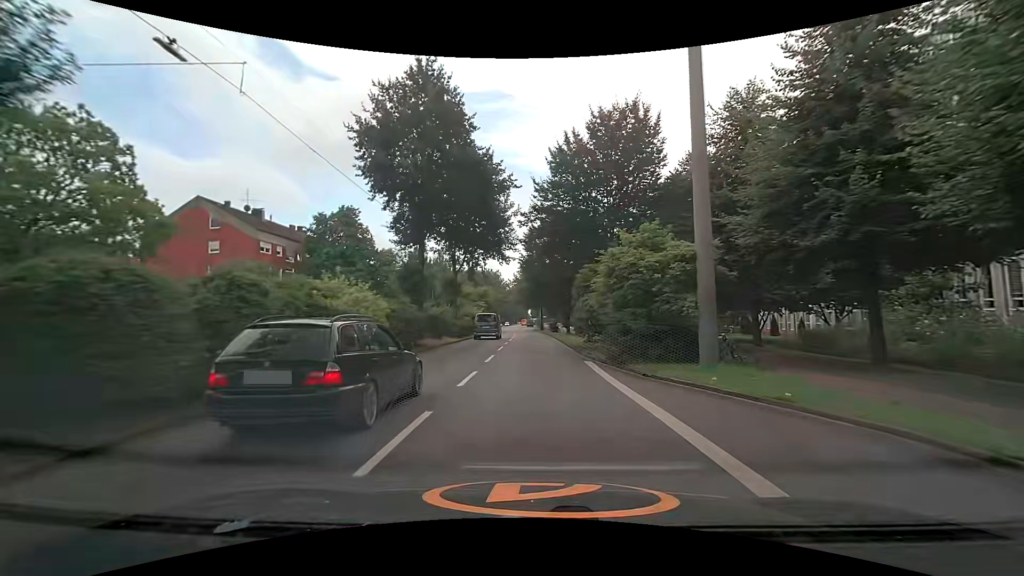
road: primary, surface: asphalt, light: Day
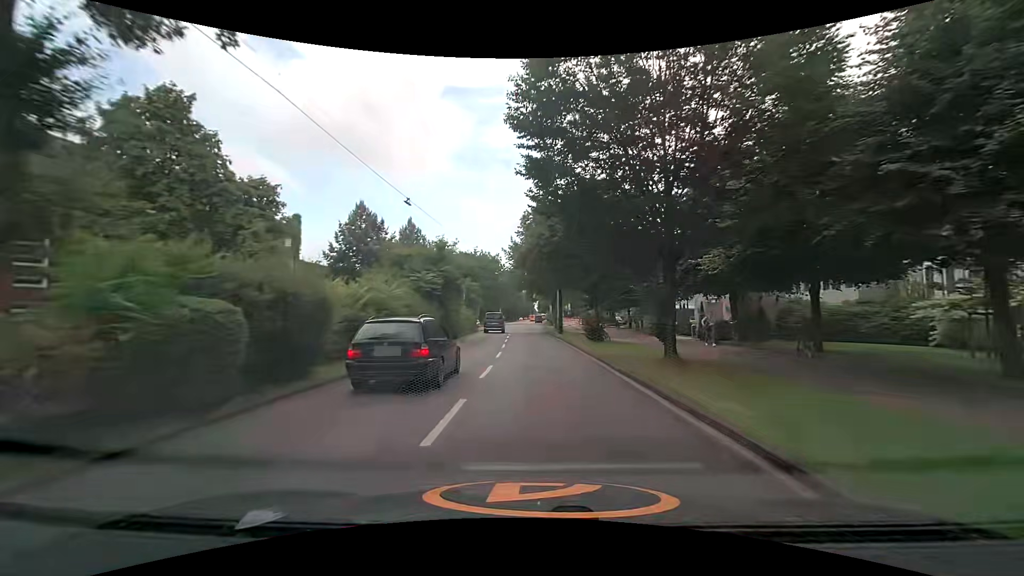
(-0.4, +35.0) m; 0°
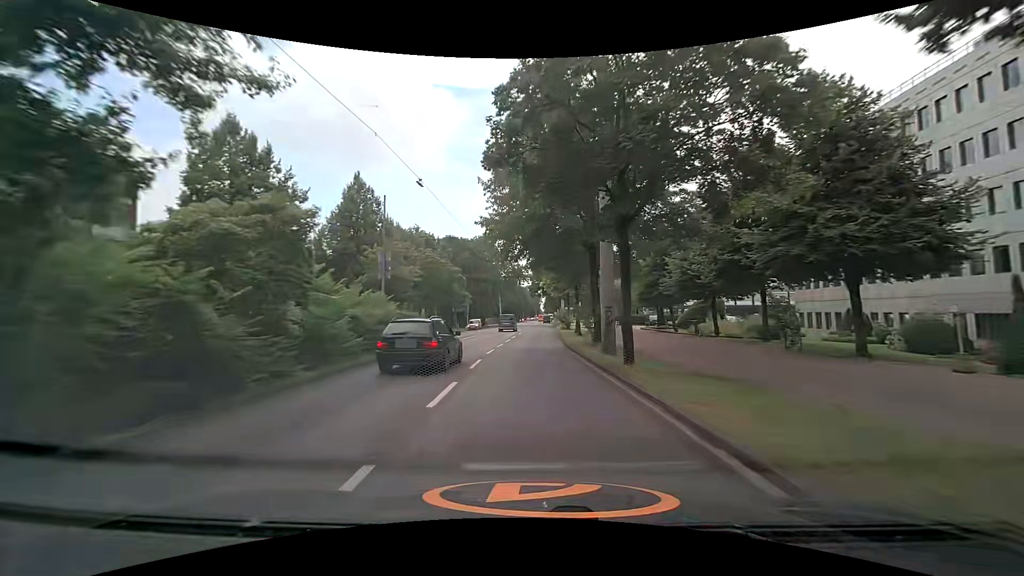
(-0.1, +27.5) m; -1°
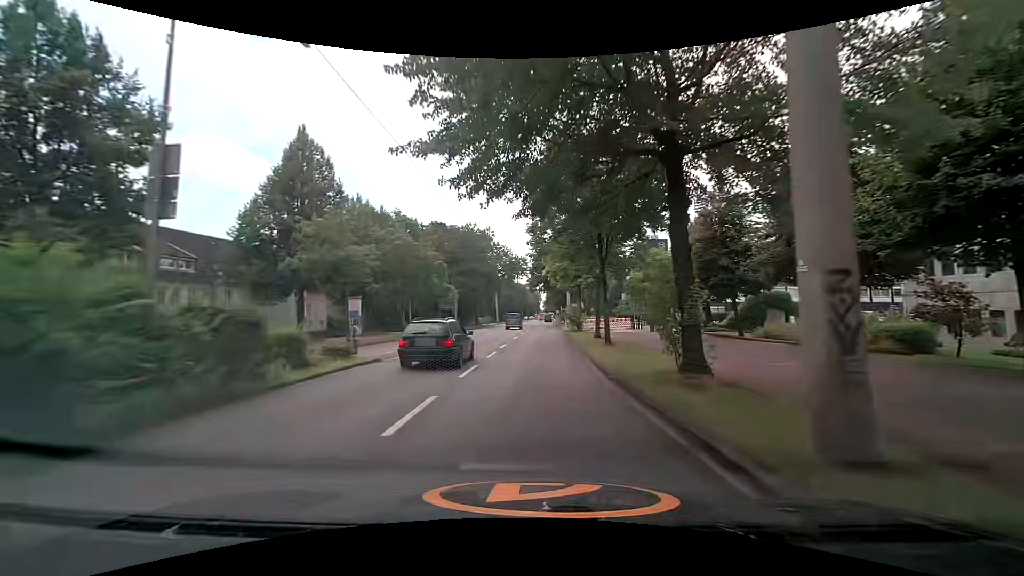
(0.0, +13.8) m; +1°
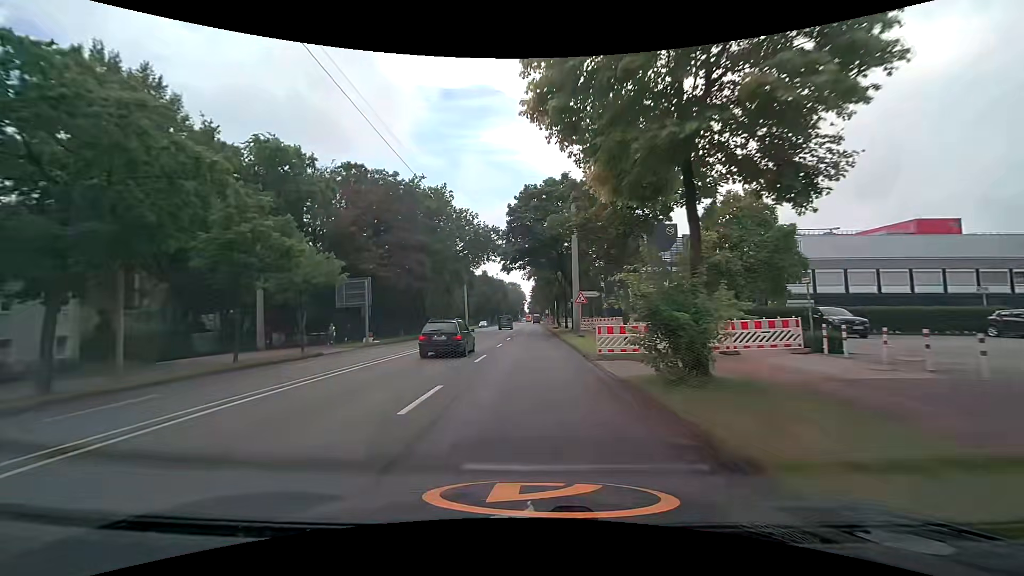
(+0.4, +34.4) m; +1°
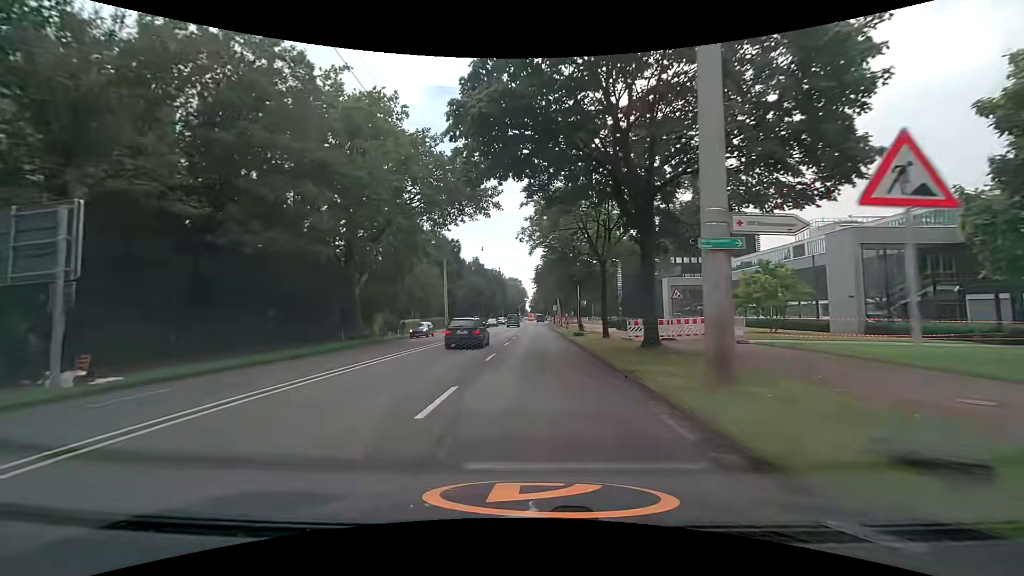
(0.0, +27.3) m; 0°
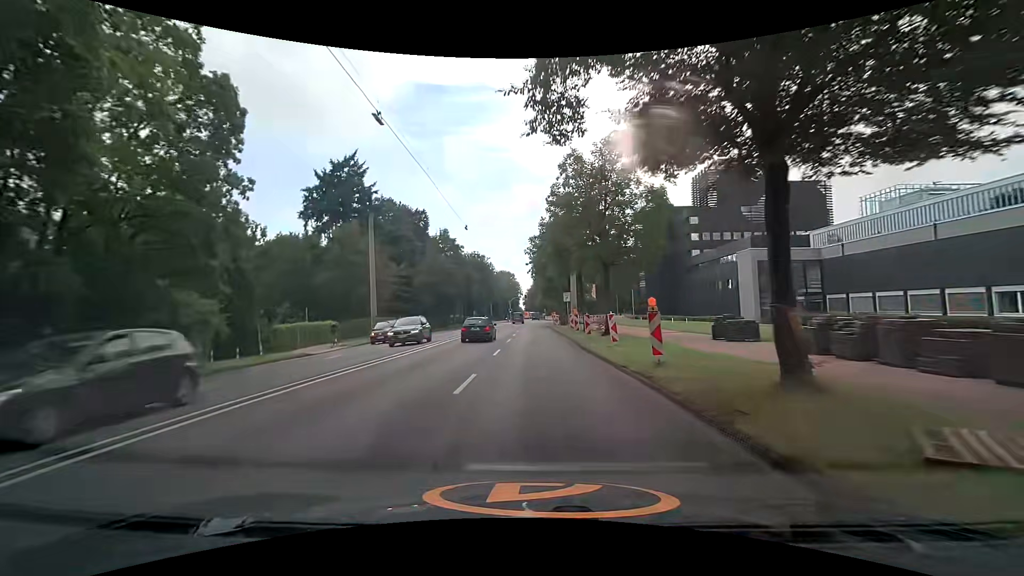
(+0.4, +33.8) m; +1°
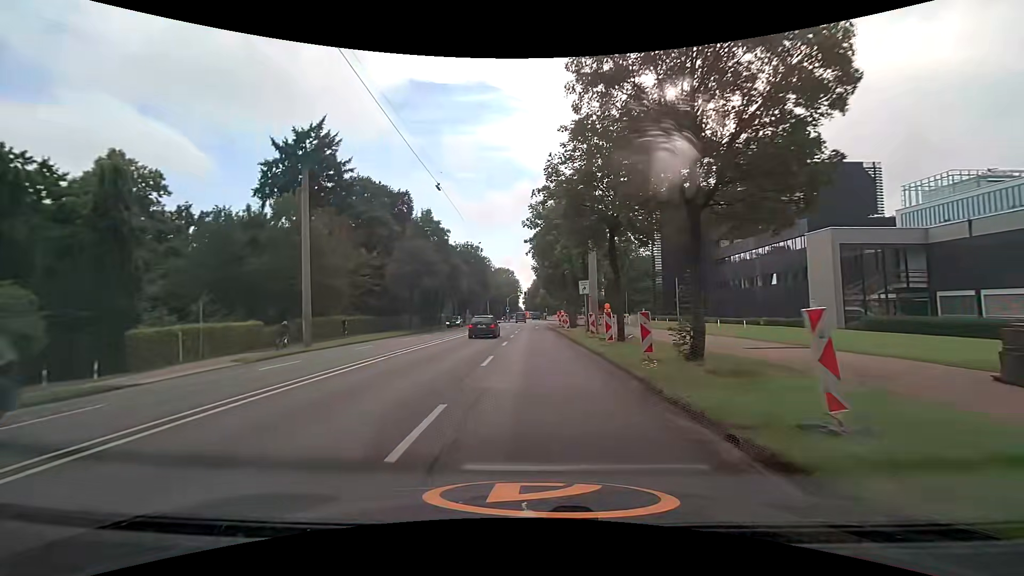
(-0.1, +13.1) m; -1°
(0, +10) (0, +20) (0, +30) (0, +40) (+1, +50) (+2, +60) (+3, +70) (+4, +80) (+4, +90) (+5, +100) m
